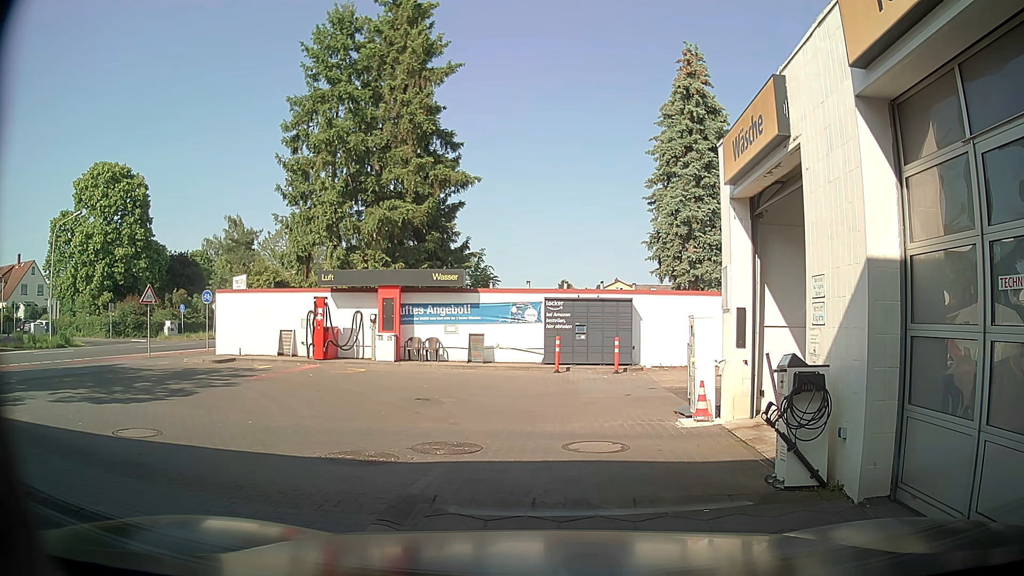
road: service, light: Day
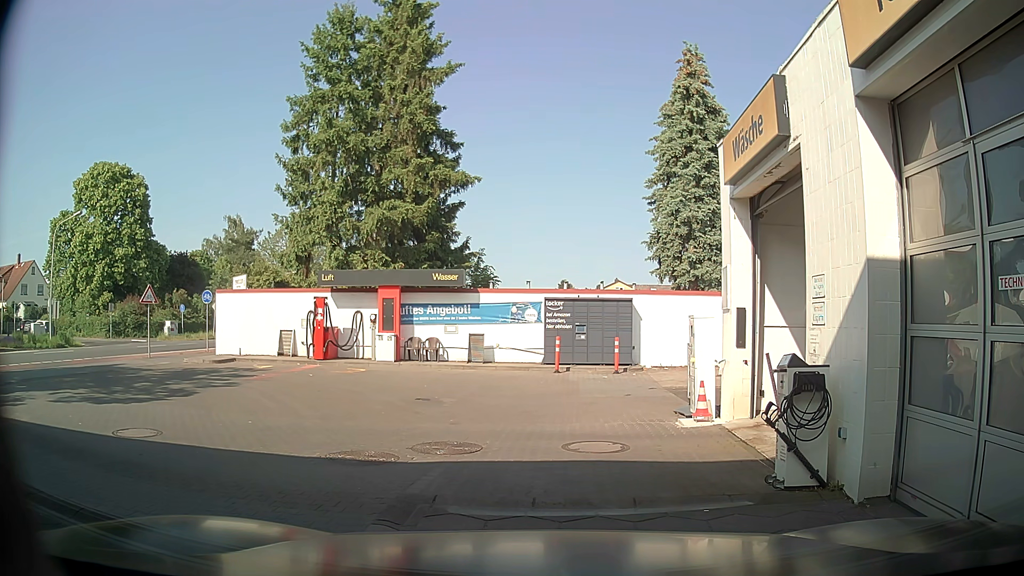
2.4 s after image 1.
(0.0, 0.0) m; 0°
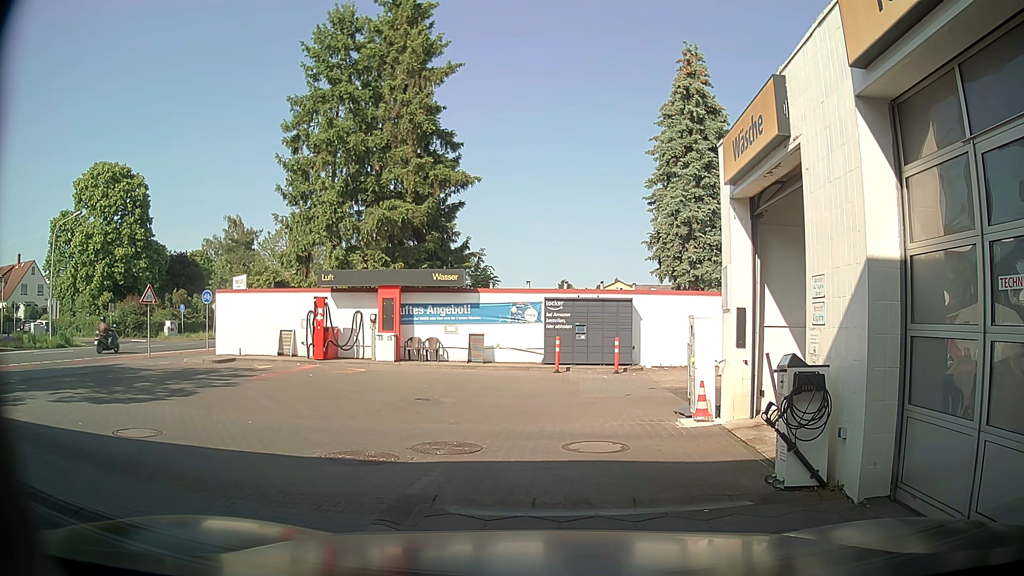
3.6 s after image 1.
(0.0, 0.0) m; 0°
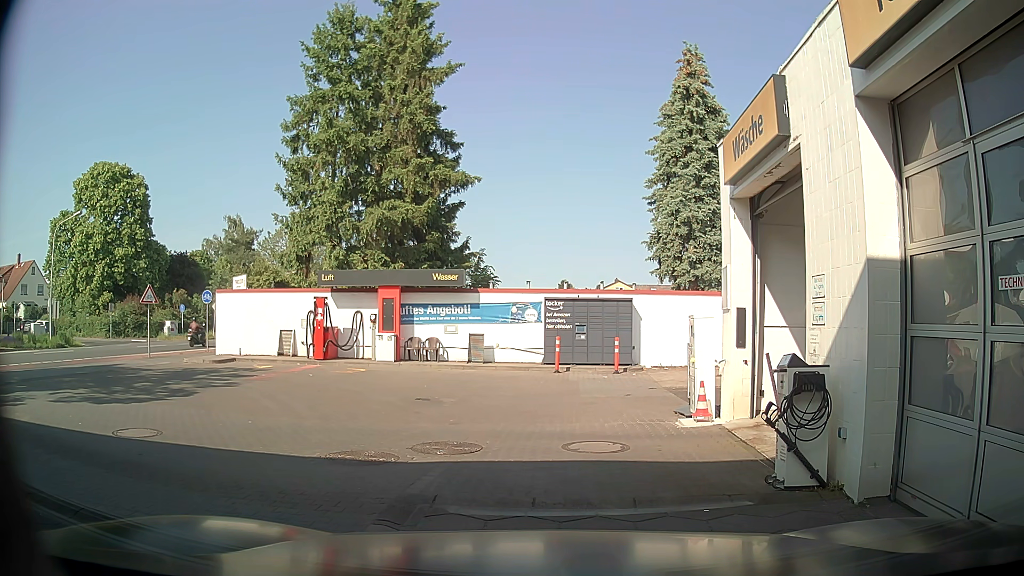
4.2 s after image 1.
(0.0, 0.0) m; 0°
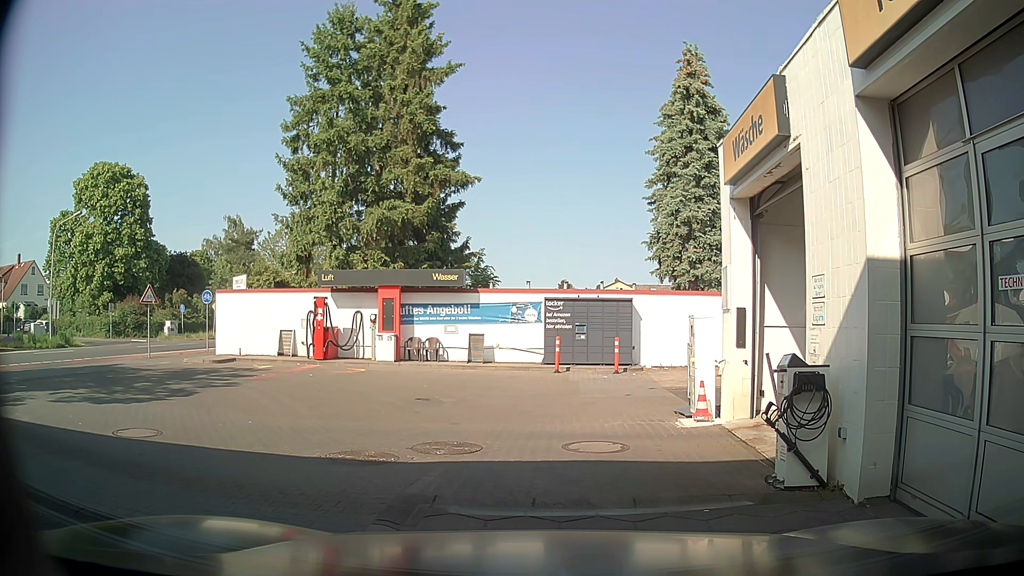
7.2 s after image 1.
(0.0, 0.0) m; 0°
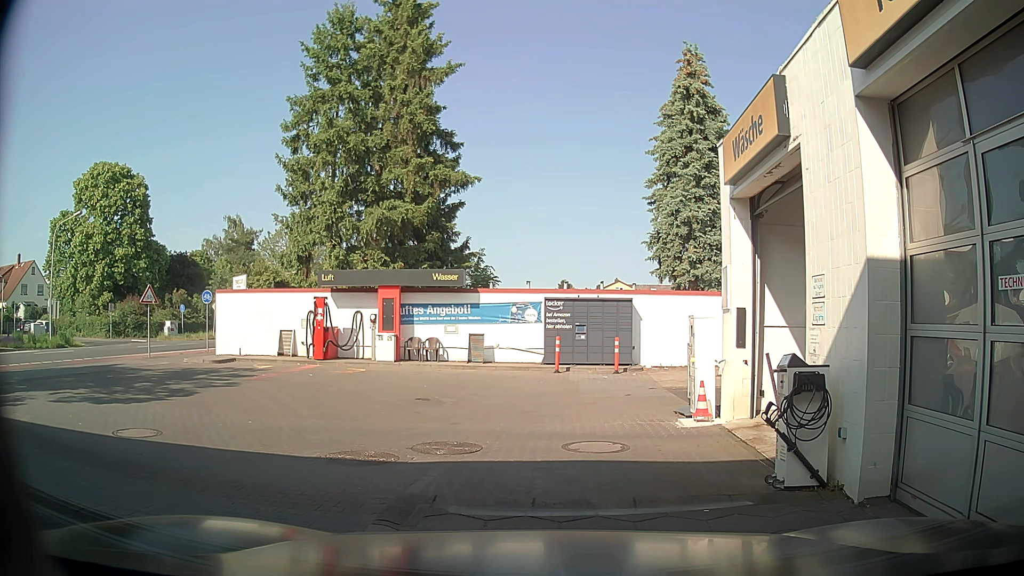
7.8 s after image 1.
(0.0, 0.0) m; 0°
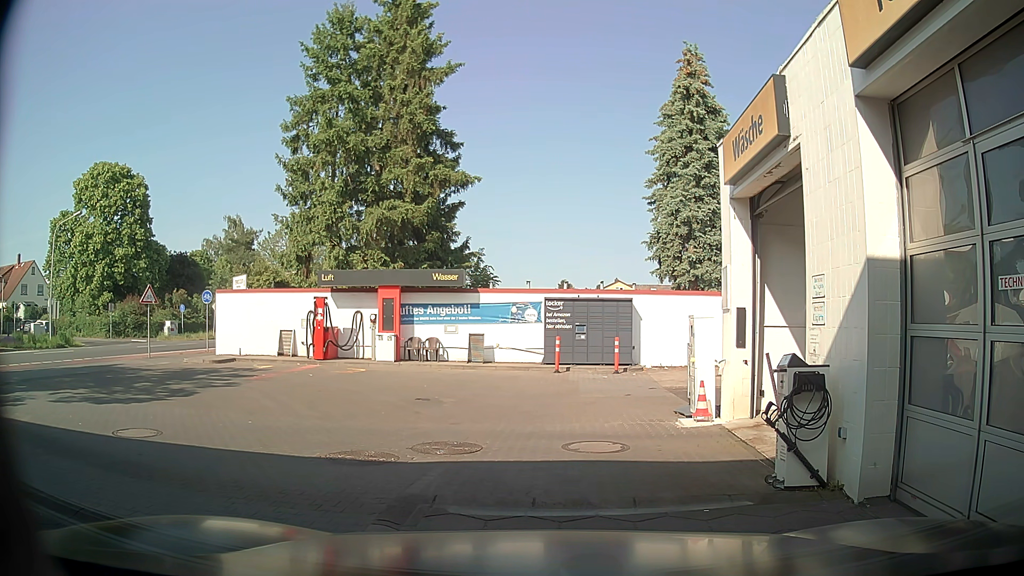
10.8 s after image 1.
(0.0, 0.0) m; 0°
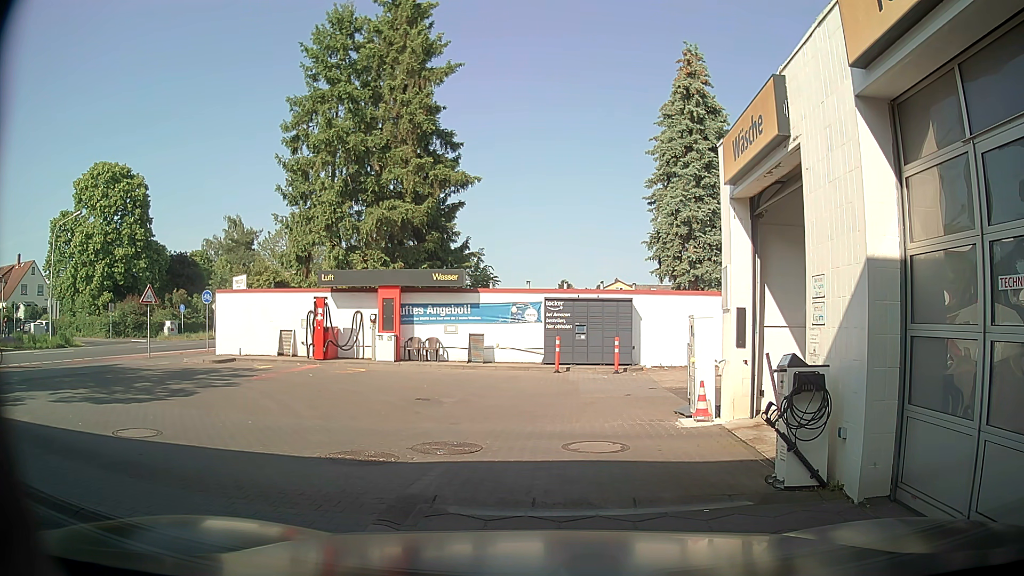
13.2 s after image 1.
(0.0, 0.0) m; 0°
